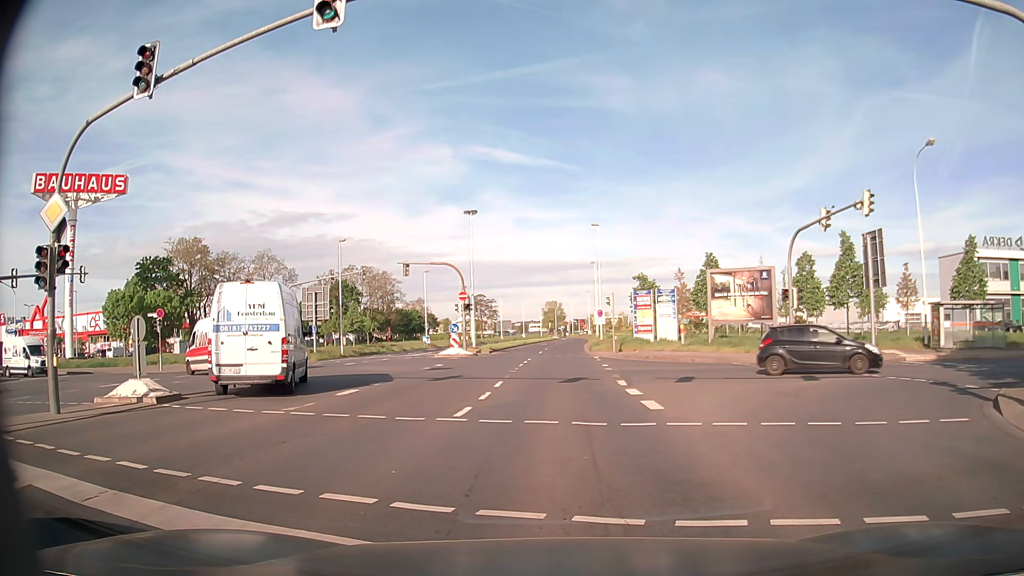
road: secondary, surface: asphalt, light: Day
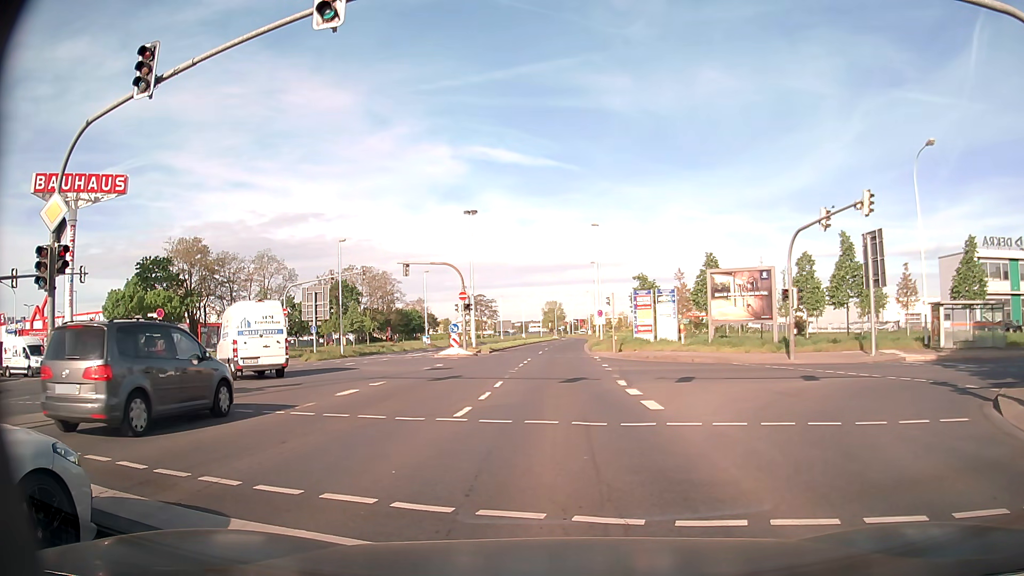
(0.0, 0.0) m; 0°
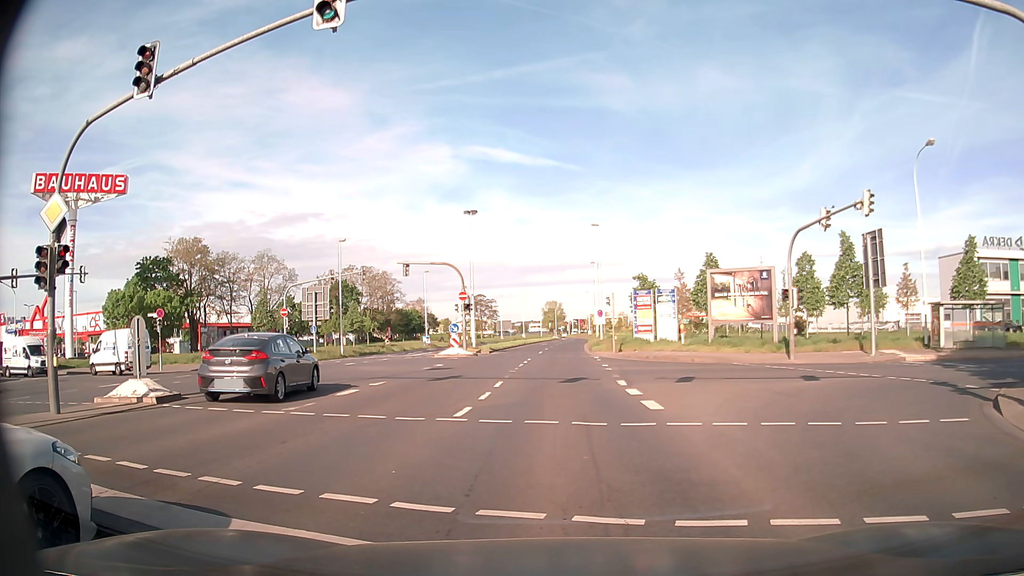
(0.0, 0.0) m; 0°
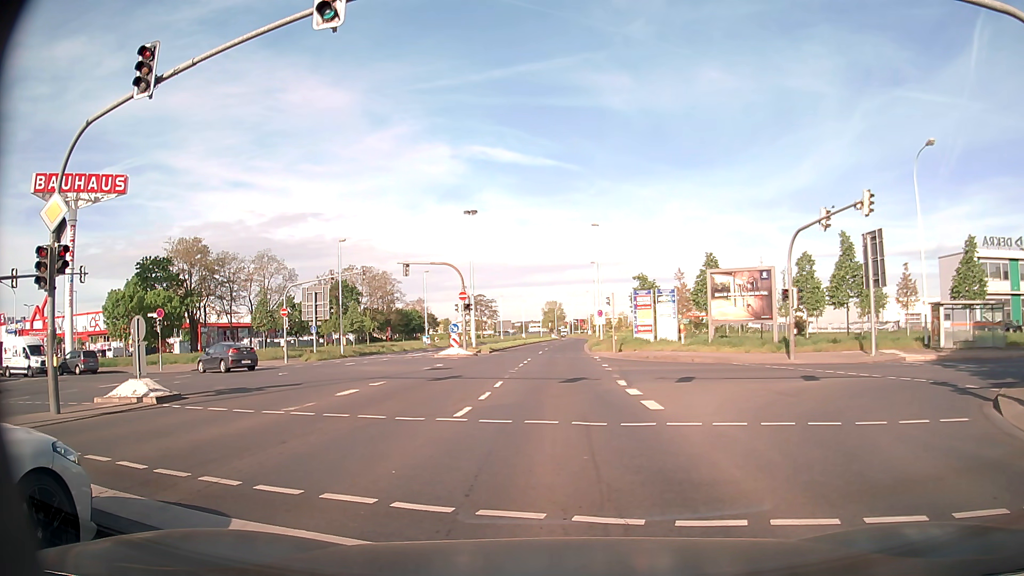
(0.0, 0.0) m; 0°
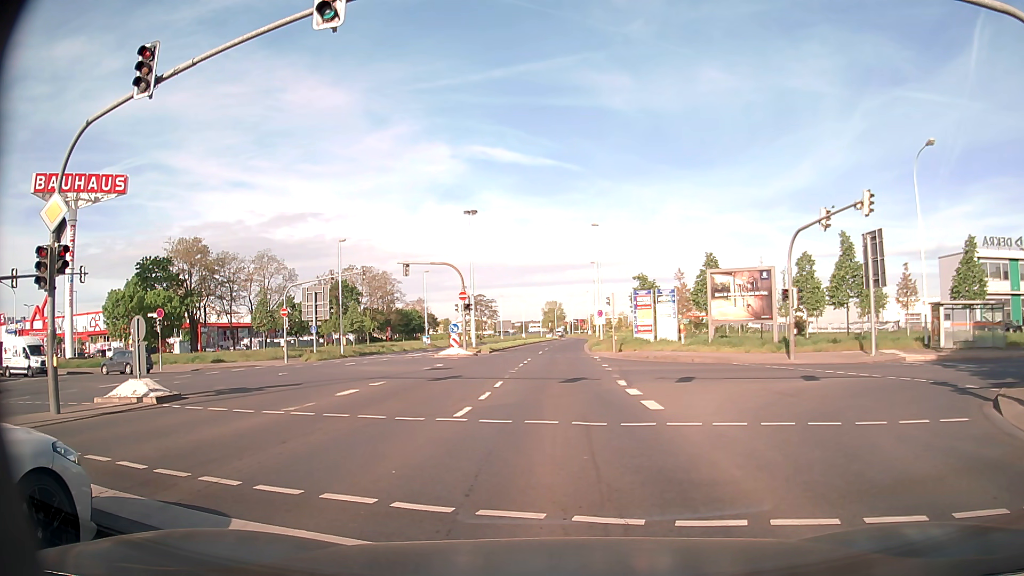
(0.0, 0.0) m; 0°
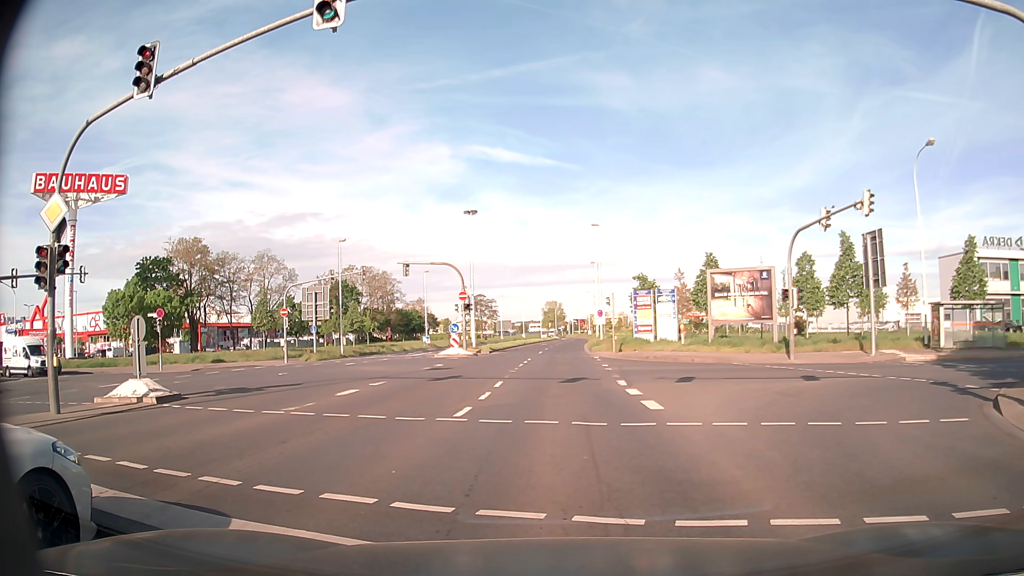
(0.0, 0.0) m; 0°
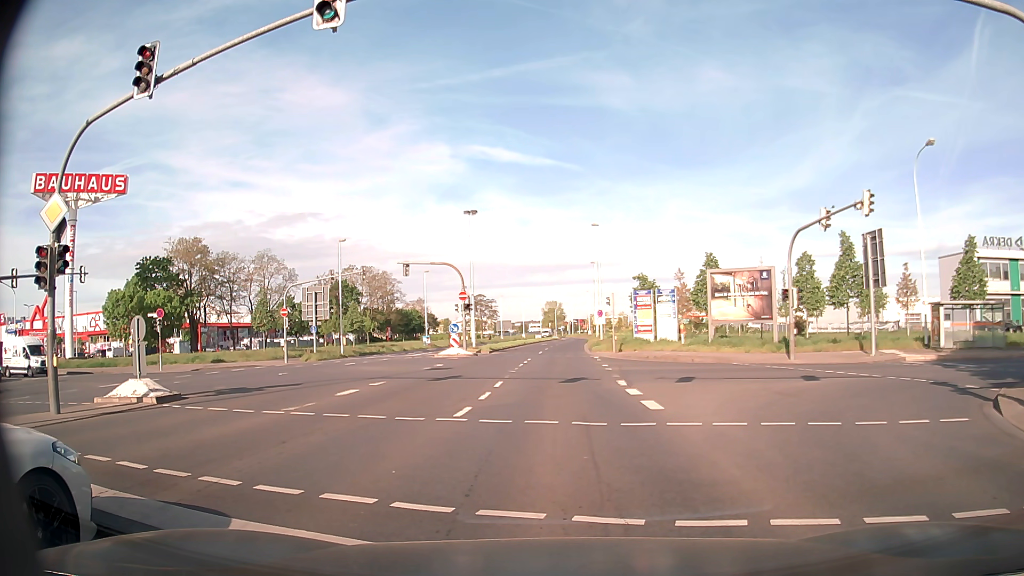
(0.0, 0.0) m; 0°
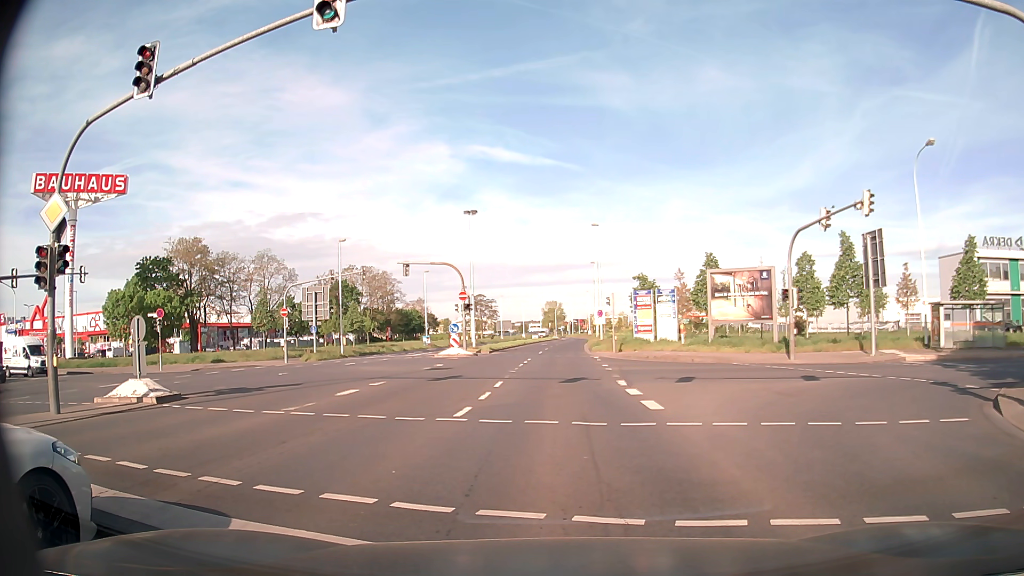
(0.0, 0.0) m; 0°
